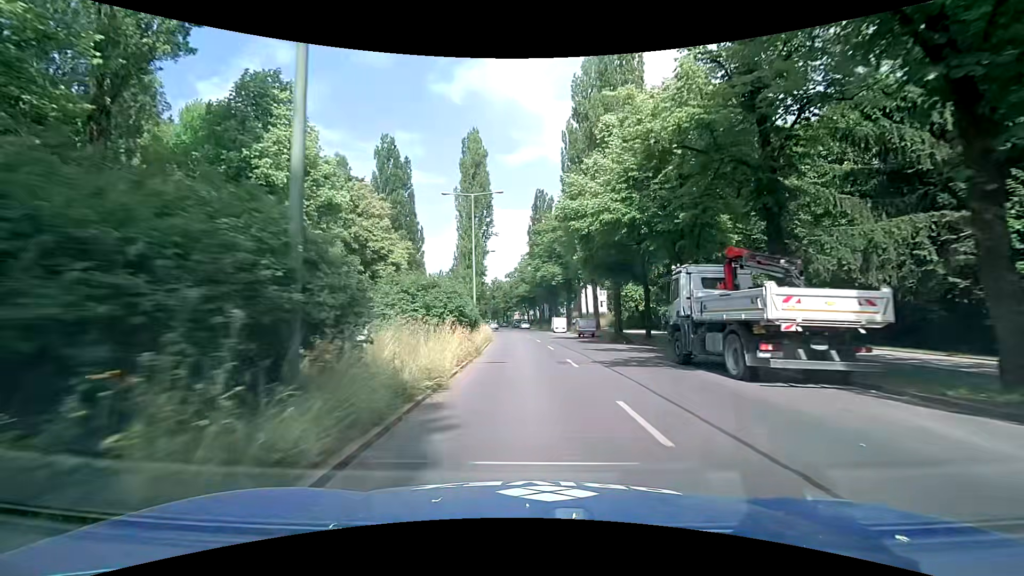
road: secondary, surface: asphalt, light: Day
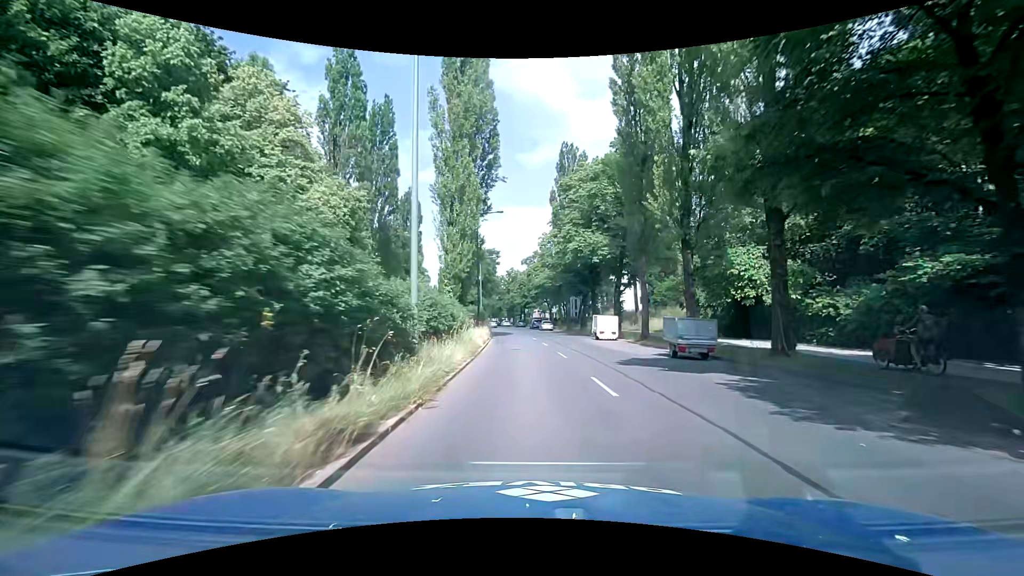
(-0.5, +23.4) m; -3°
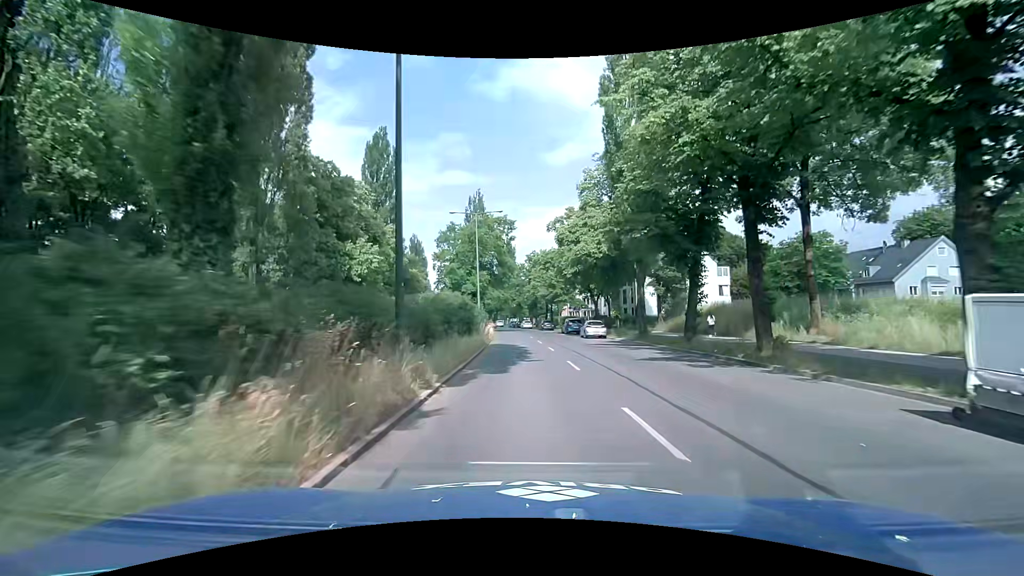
(-0.4, +30.9) m; -1°
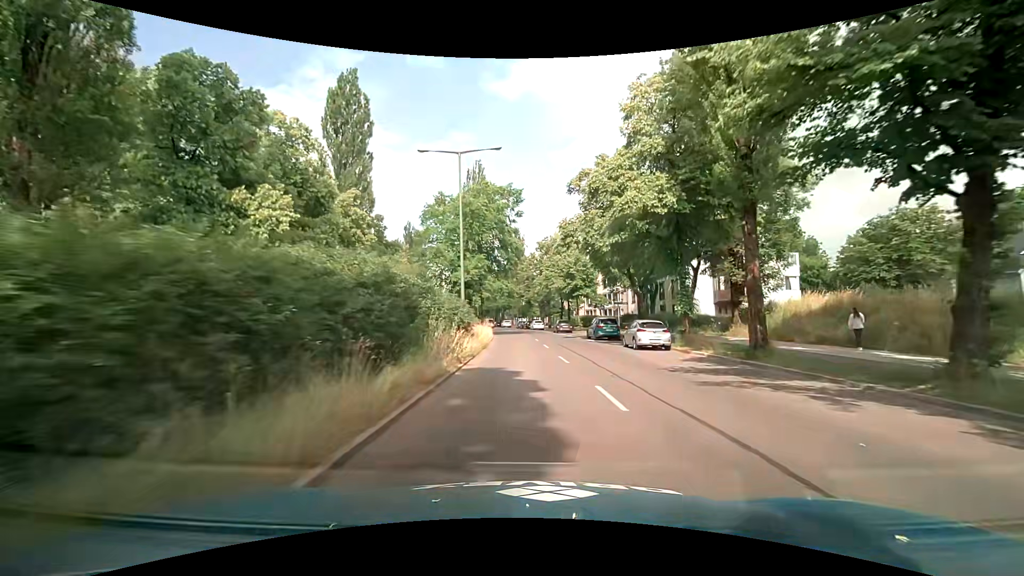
(-0.3, +15.4) m; -1°
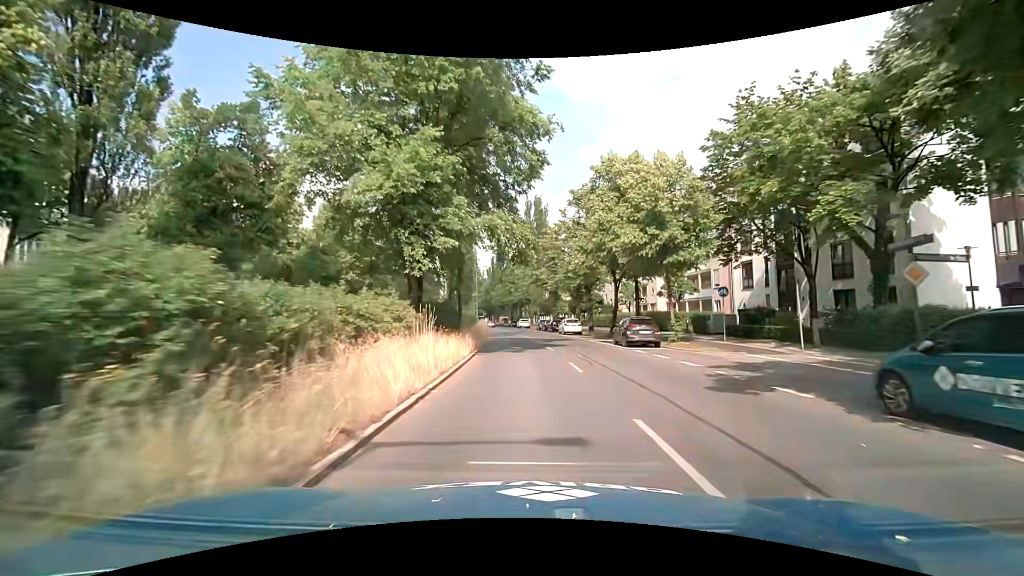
(-1.0, +30.5) m; -3°
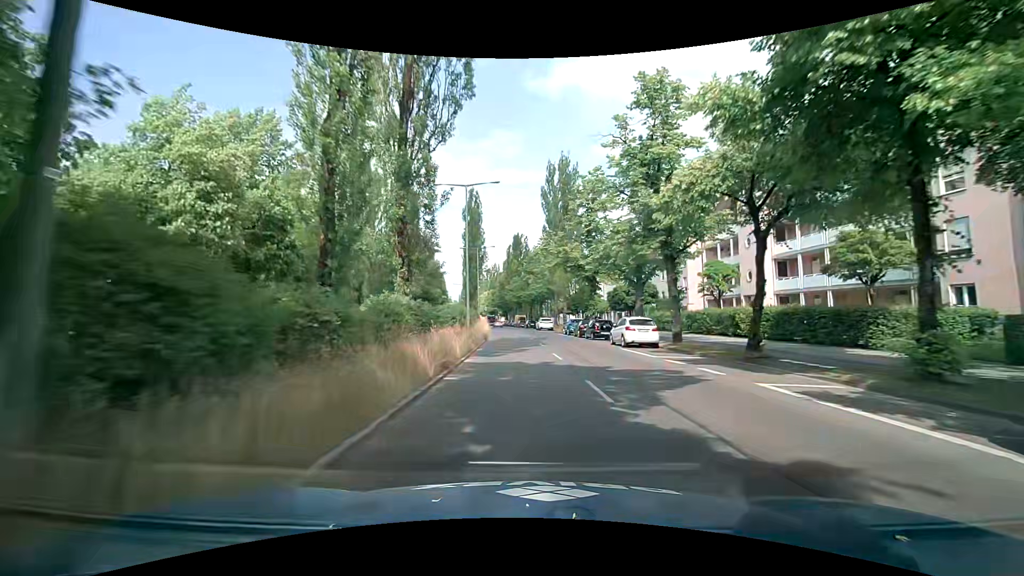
(-0.3, +22.7) m; -2°
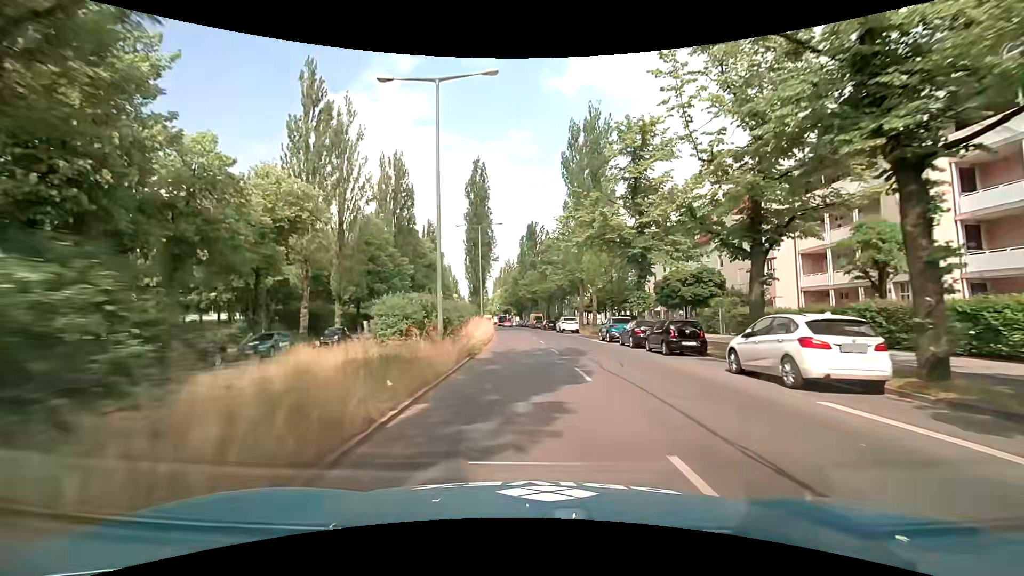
(-0.2, +15.1) m; -1°
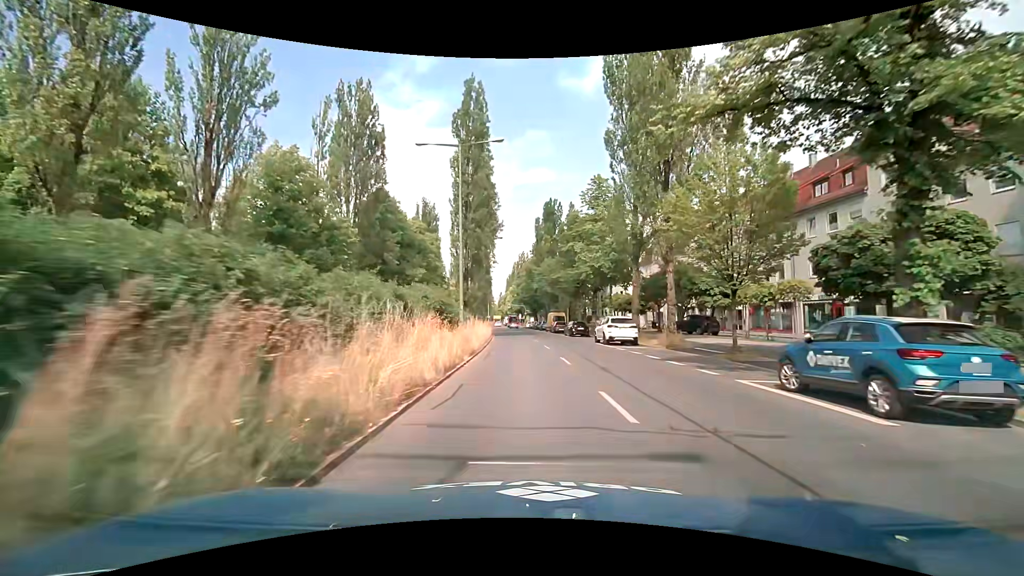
(-0.4, +22.4) m; -2°
(0, +10) (0, +20) (-1, +30) (-1, +40) (-2, +50) (-3, +60) (-4, +70) (-5, +80) (-7, +90) (-8, +99) m
